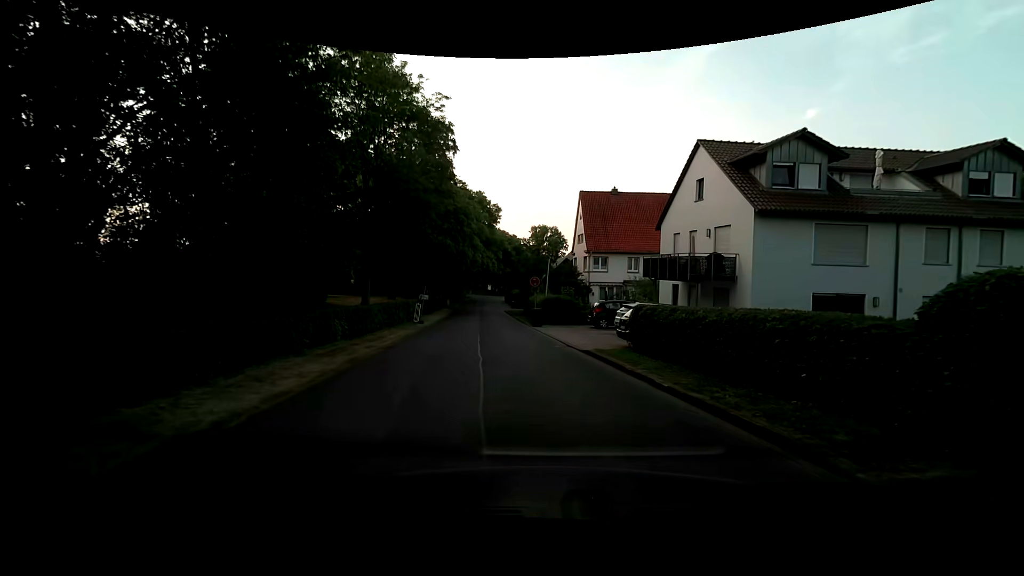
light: Day
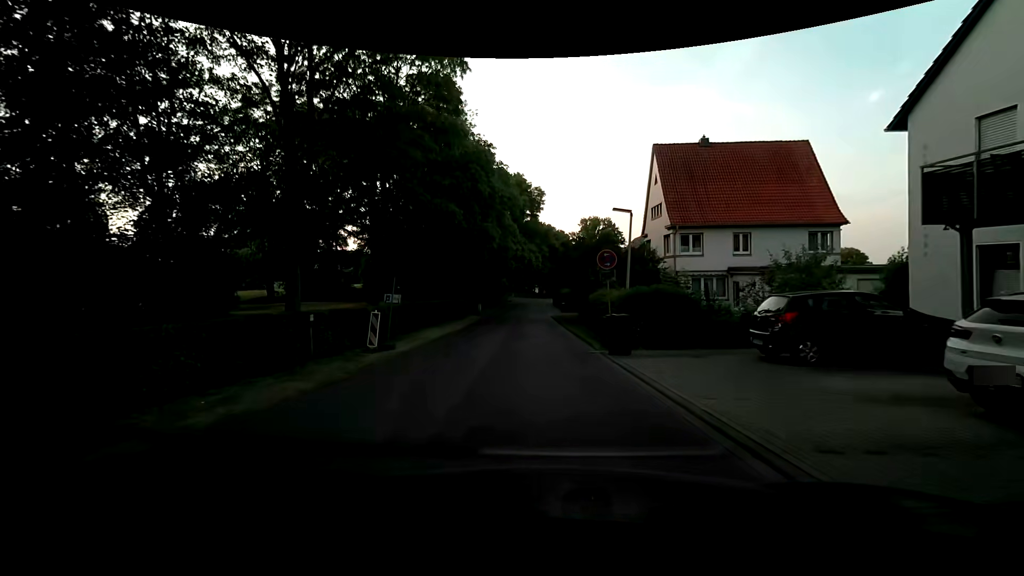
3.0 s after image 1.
(-0.6, +16.1) m; -5°
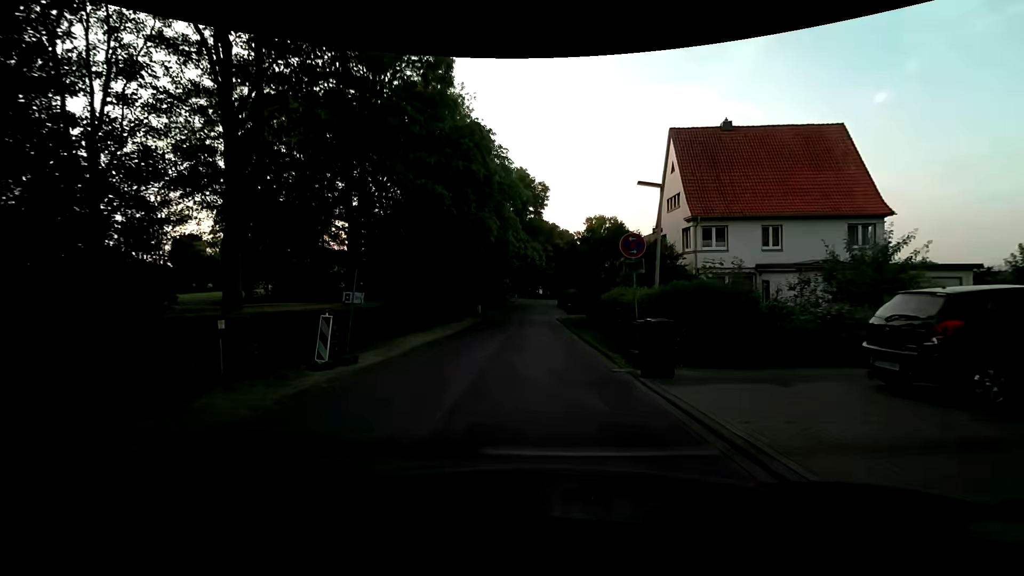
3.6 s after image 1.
(0.0, +3.9) m; 0°
(0, +10) (0, +20) (-1, +30) (-1, +40) (-1, +50) (-1, +60) (-1, +70) (-1, +80) (-1, +90) (+1, +100) m
